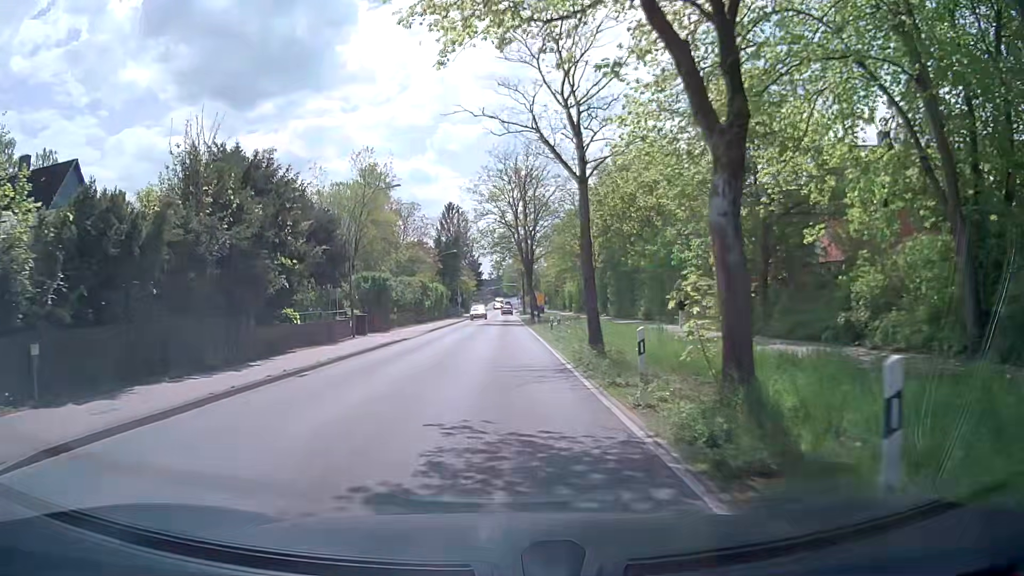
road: secondary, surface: asphalt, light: Day
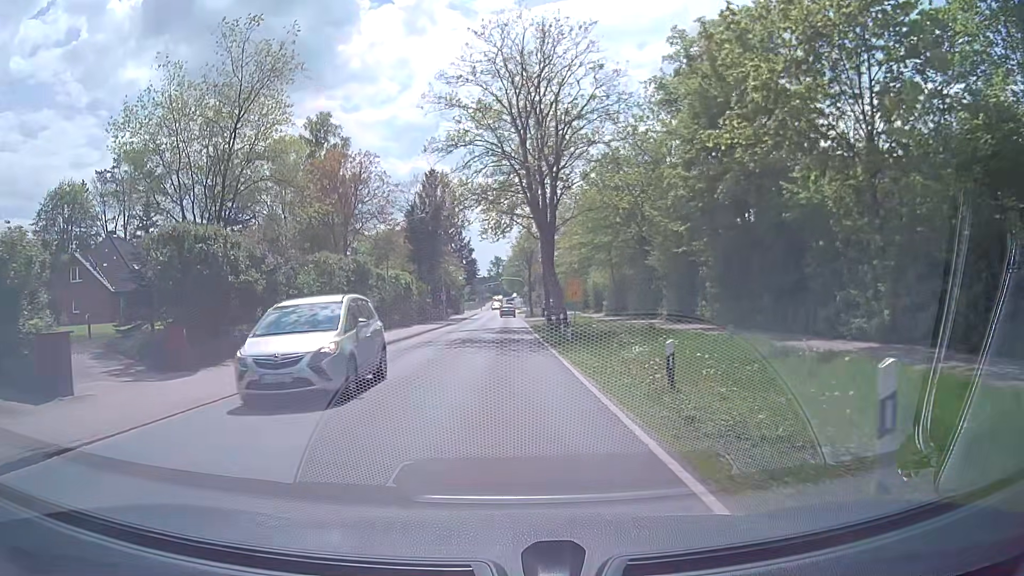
(0.0, +27.2) m; 0°
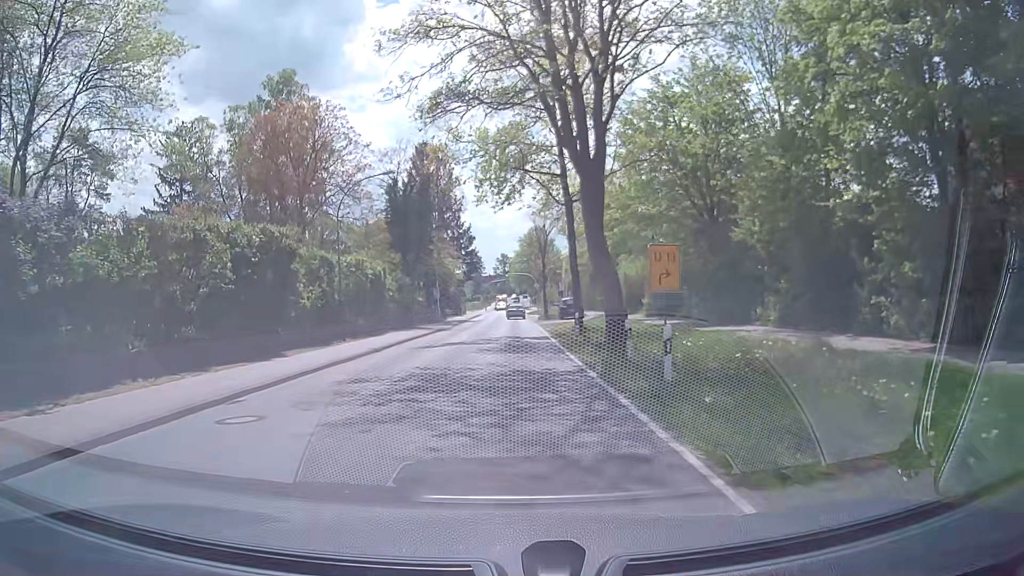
(-0.1, +14.4) m; -1°
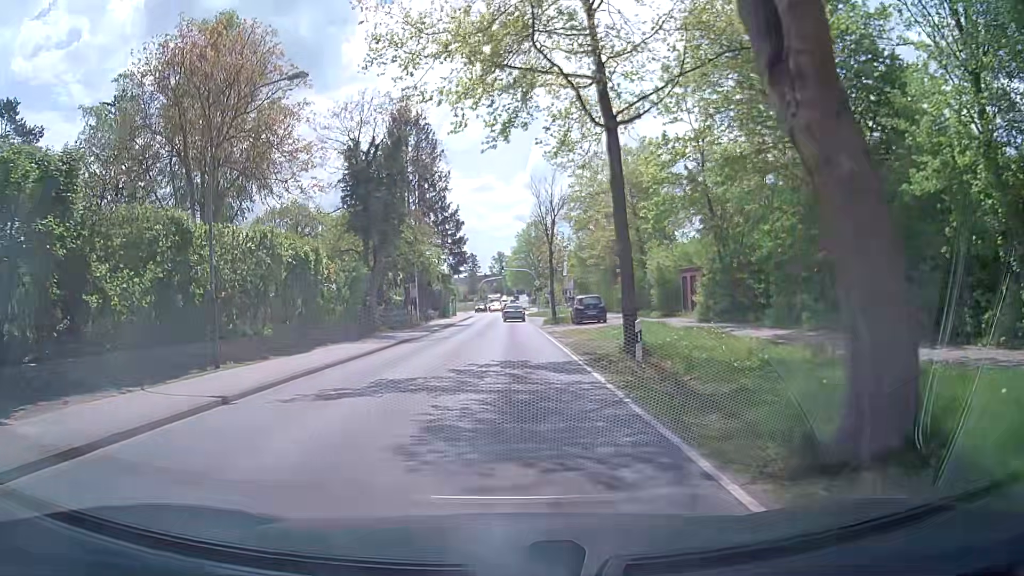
(+0.1, +13.1) m; +1°
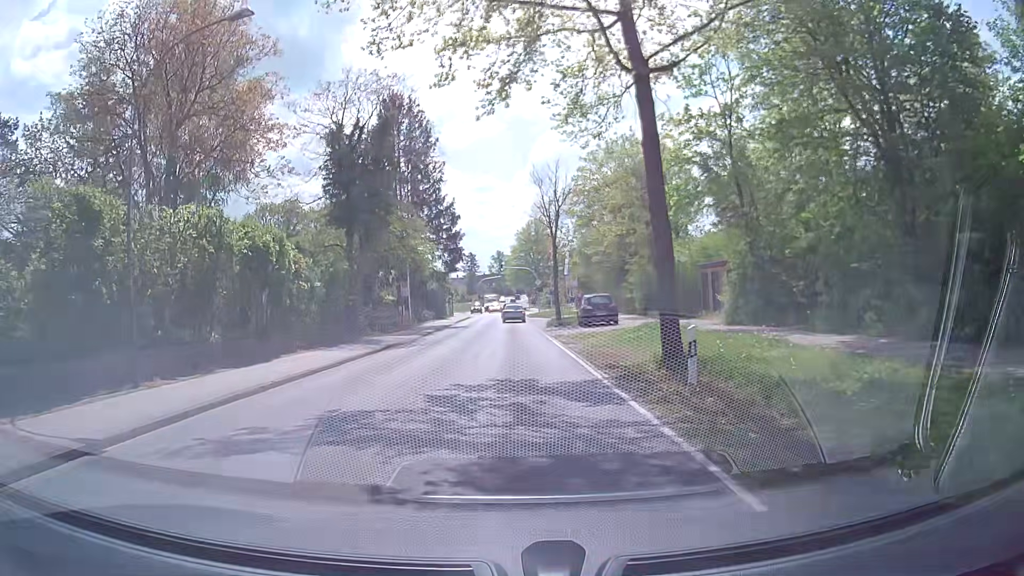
(0.0, +4.1) m; 0°
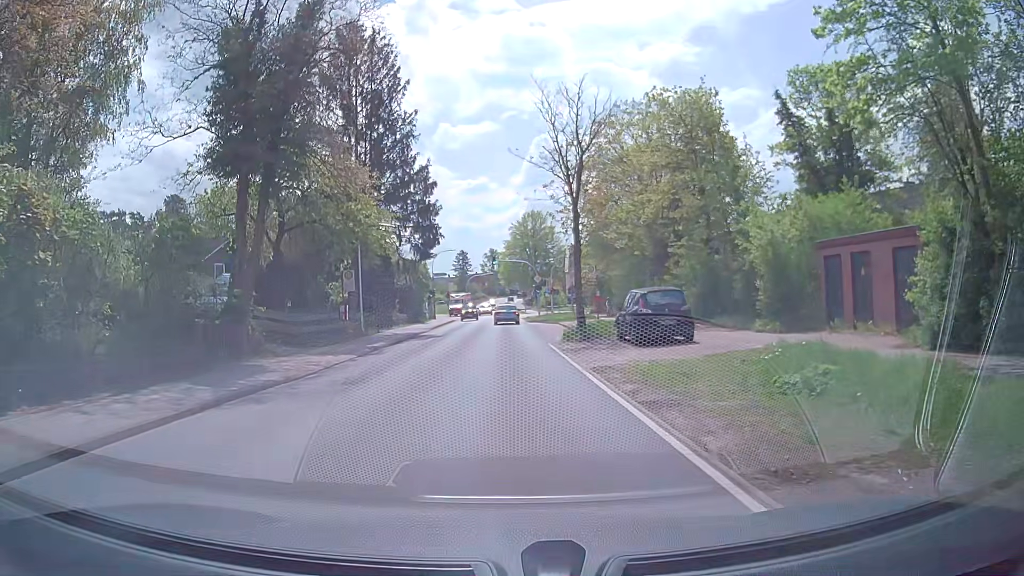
(-0.1, +14.7) m; +2°
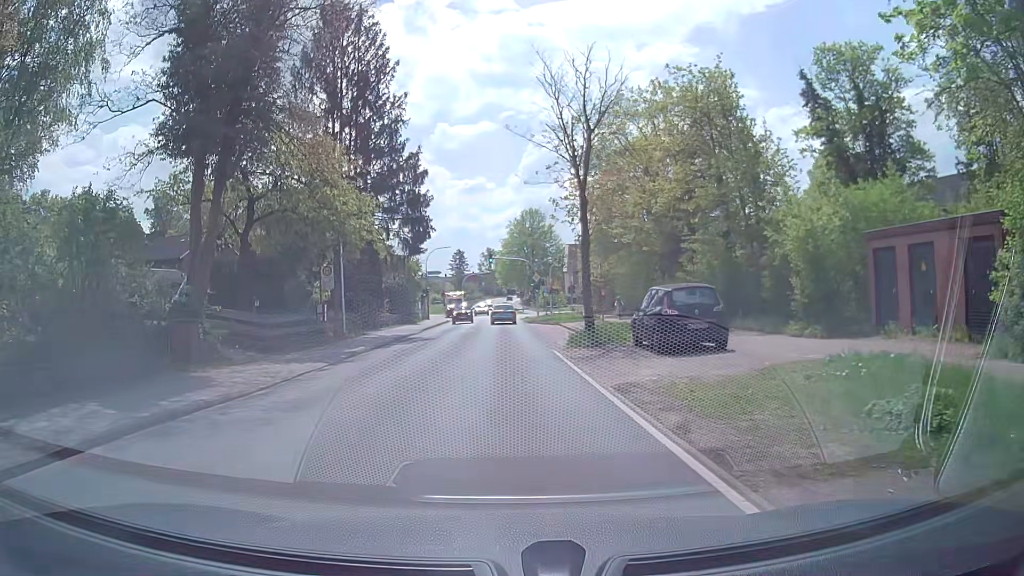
(-0.1, +3.3) m; -1°
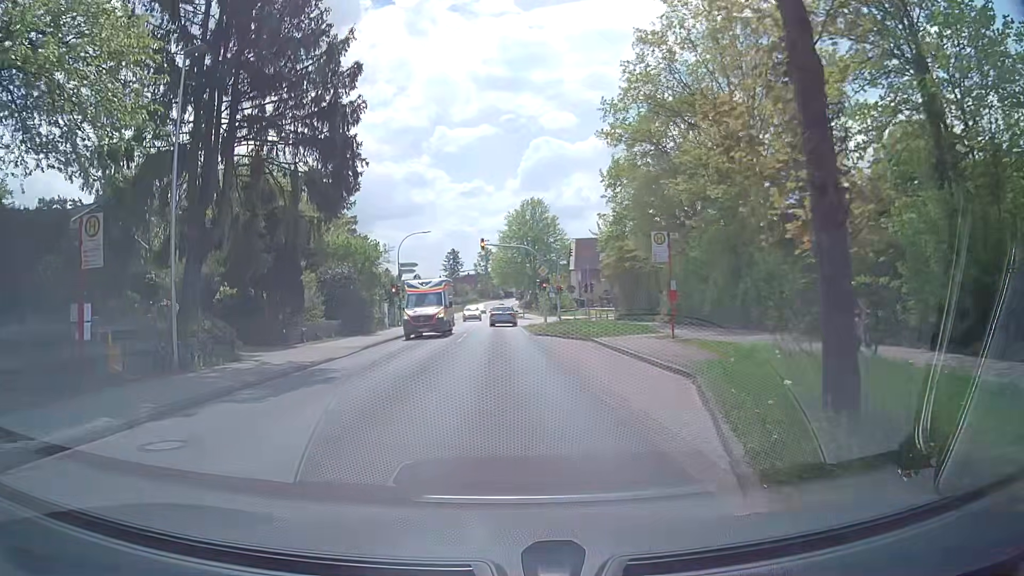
(-0.2, +16.8) m; -1°
